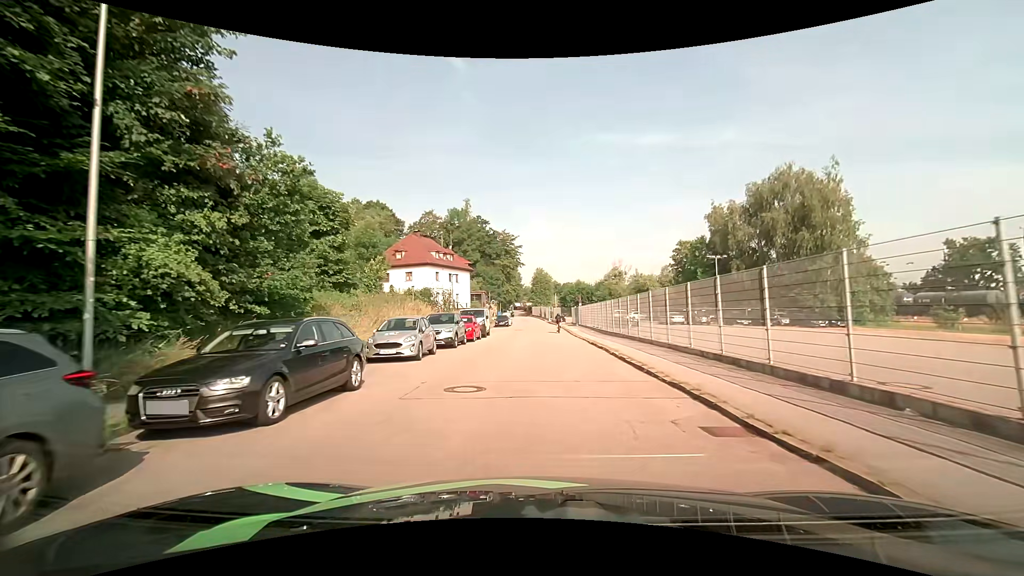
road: residential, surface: asphalt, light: Day
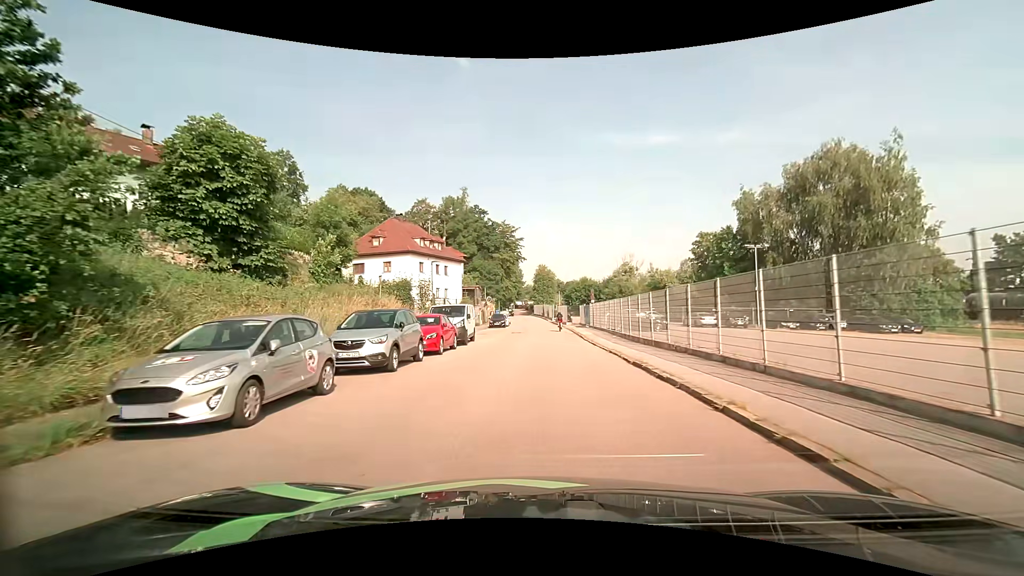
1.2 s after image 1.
(-0.1, +9.7) m; 0°
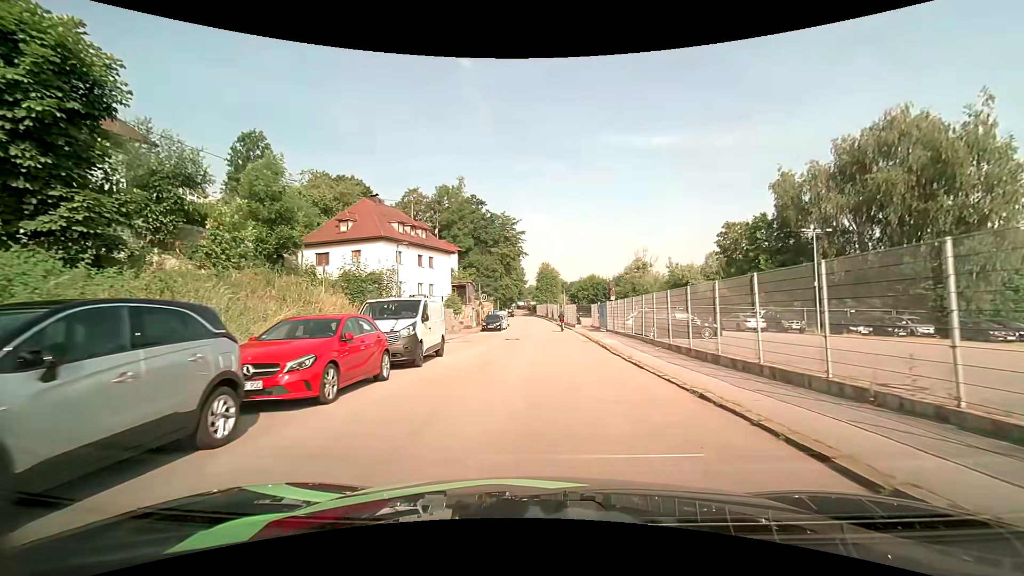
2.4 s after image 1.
(-0.1, +9.6) m; 0°
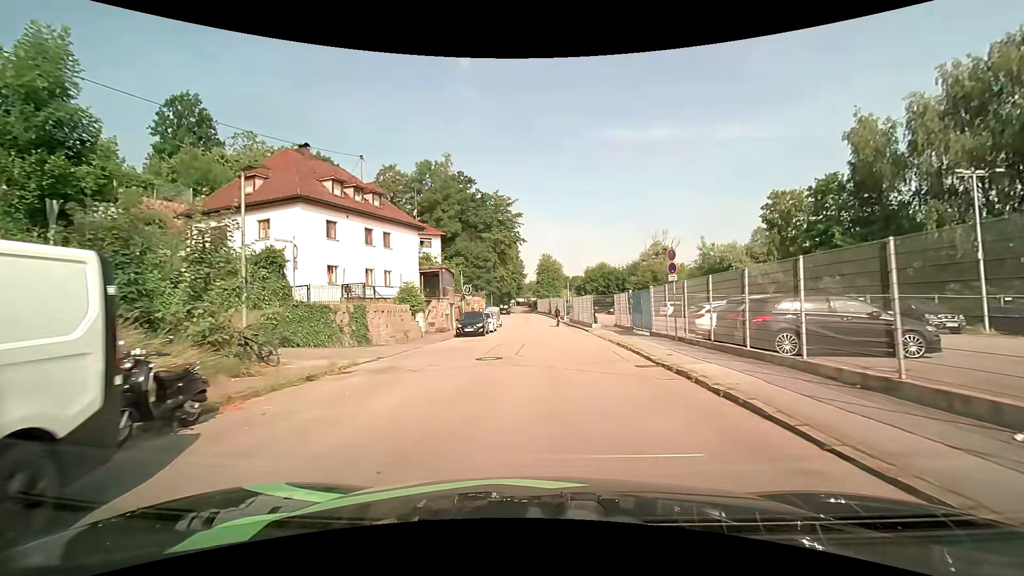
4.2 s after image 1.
(-0.1, +14.0) m; 0°
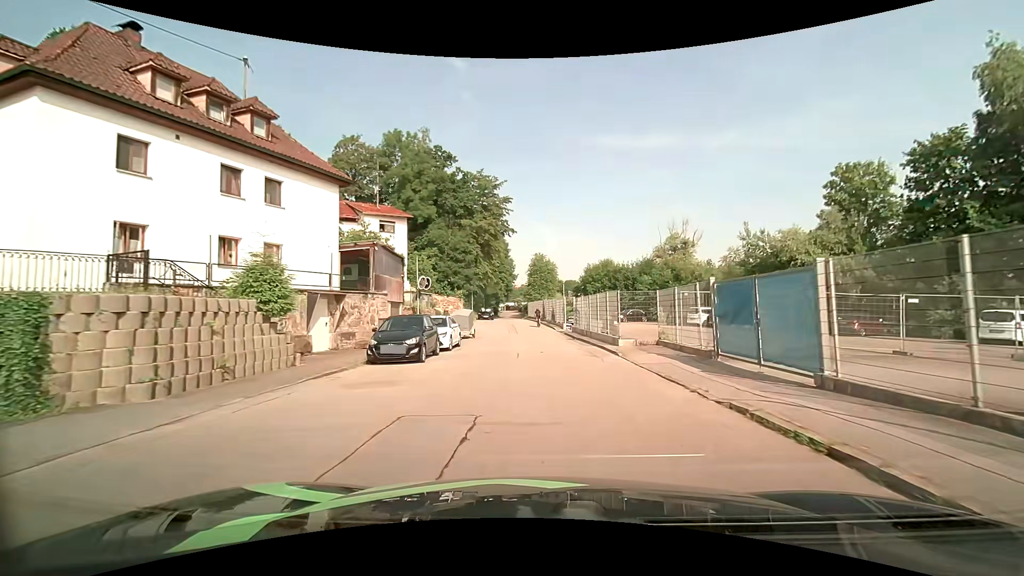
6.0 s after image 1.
(-0.1, +14.0) m; 0°
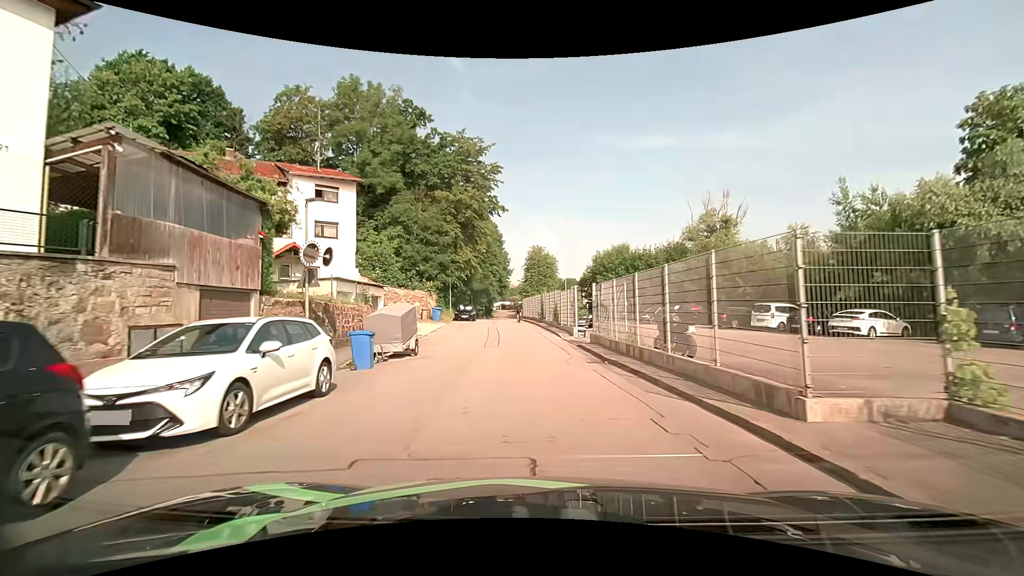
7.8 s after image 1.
(+0.3, +14.1) m; +1°
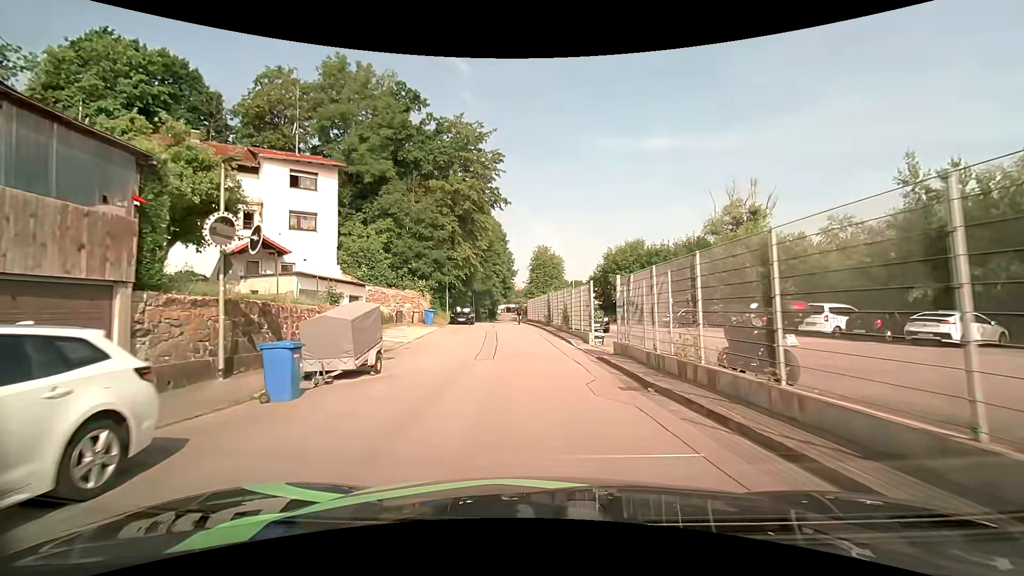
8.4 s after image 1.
(0.0, +4.7) m; -1°
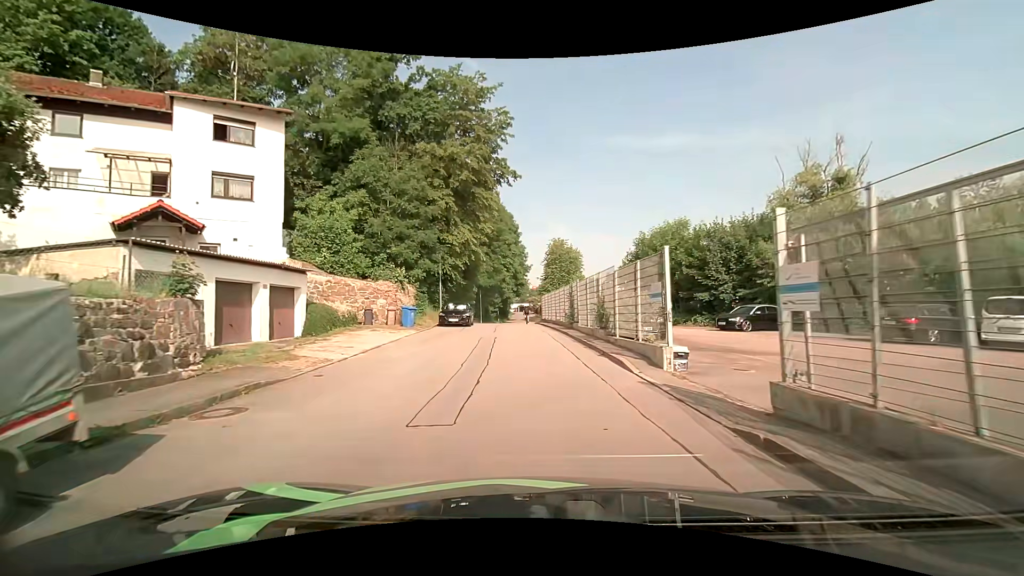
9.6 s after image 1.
(-0.1, +9.4) m; -2°
(0, +10) (0, +20) (-1, +30) (-1, +40) (-2, +50) (-2, +60) (-2, +70) (-2, +80) (-2, +90) (-2, +100) m
